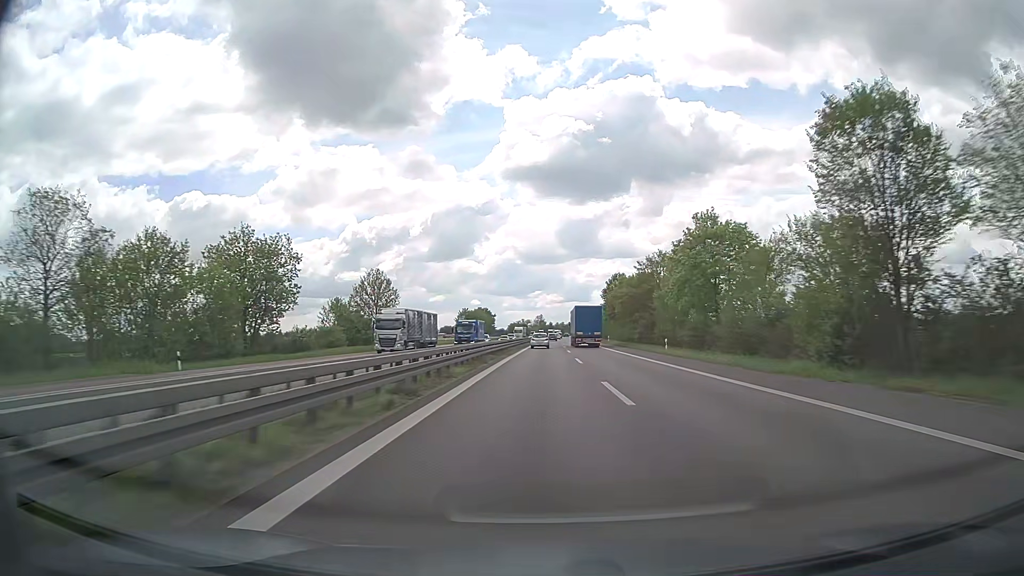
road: trunk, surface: asphalt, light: Day
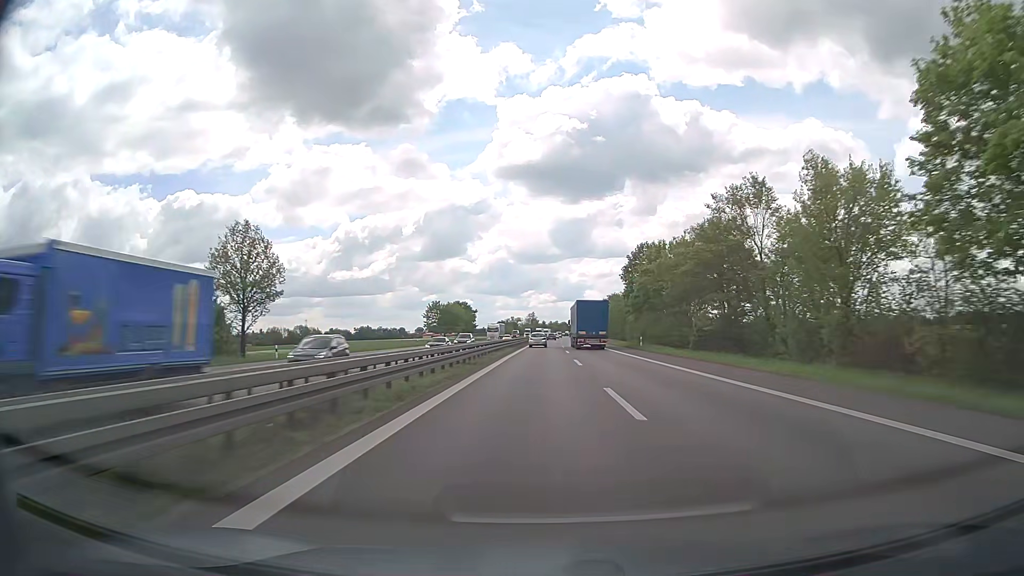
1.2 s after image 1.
(+0.2, +38.5) m; +1°
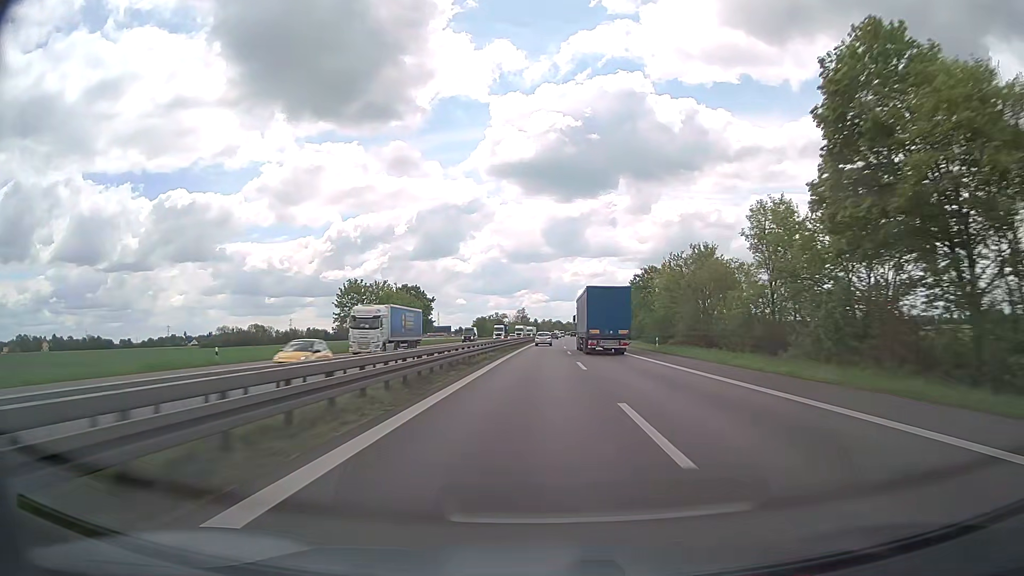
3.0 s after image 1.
(+0.4, +58.2) m; +1°
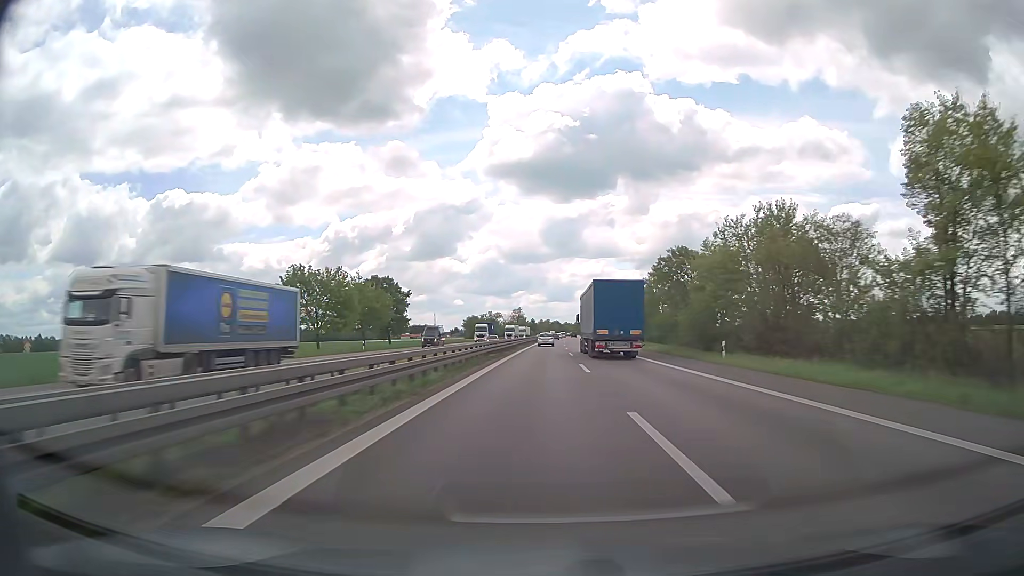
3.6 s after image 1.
(0.0, +19.5) m; 0°
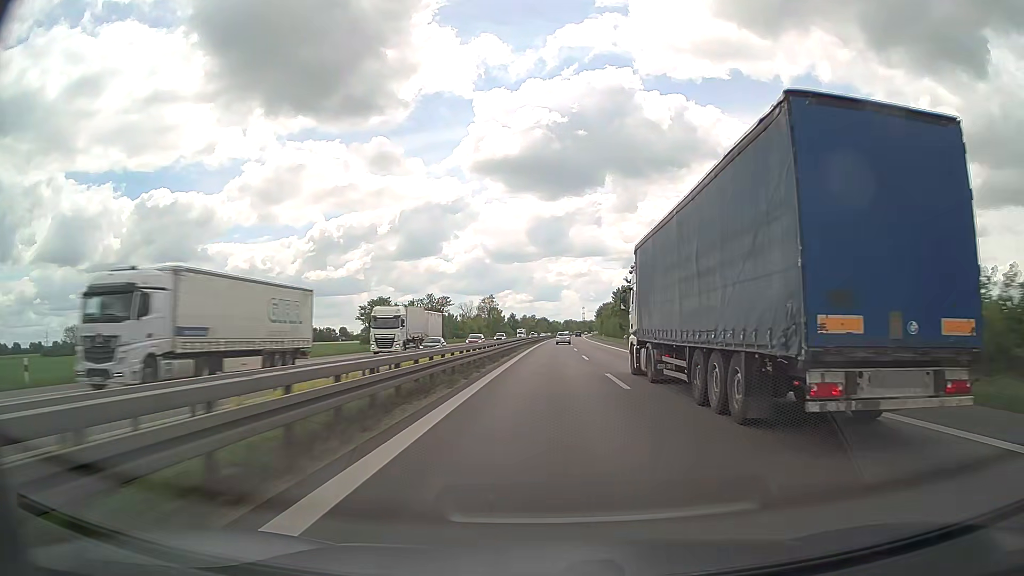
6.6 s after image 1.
(+0.7, +97.9) m; +1°
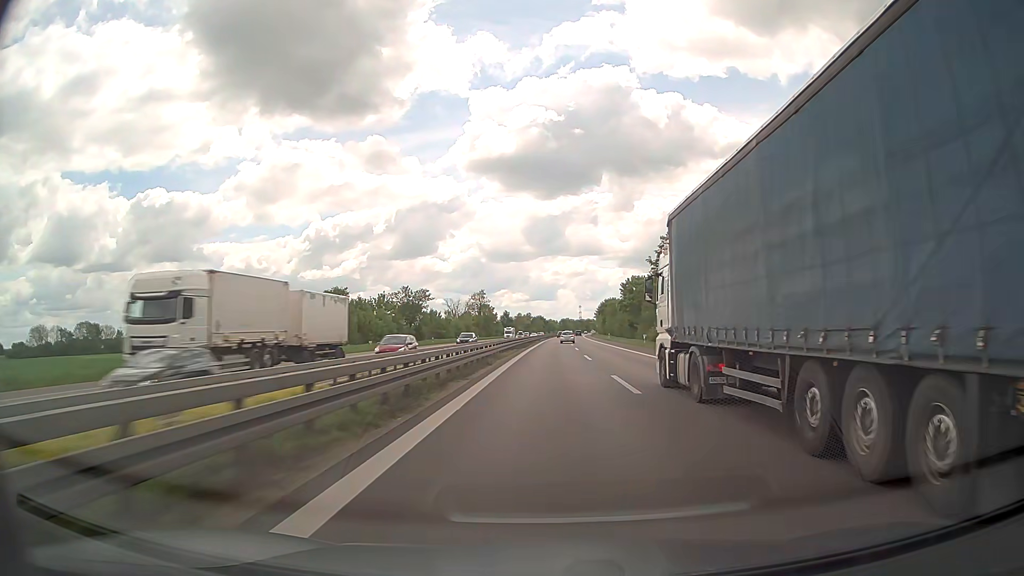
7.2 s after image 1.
(0.0, +19.5) m; 0°
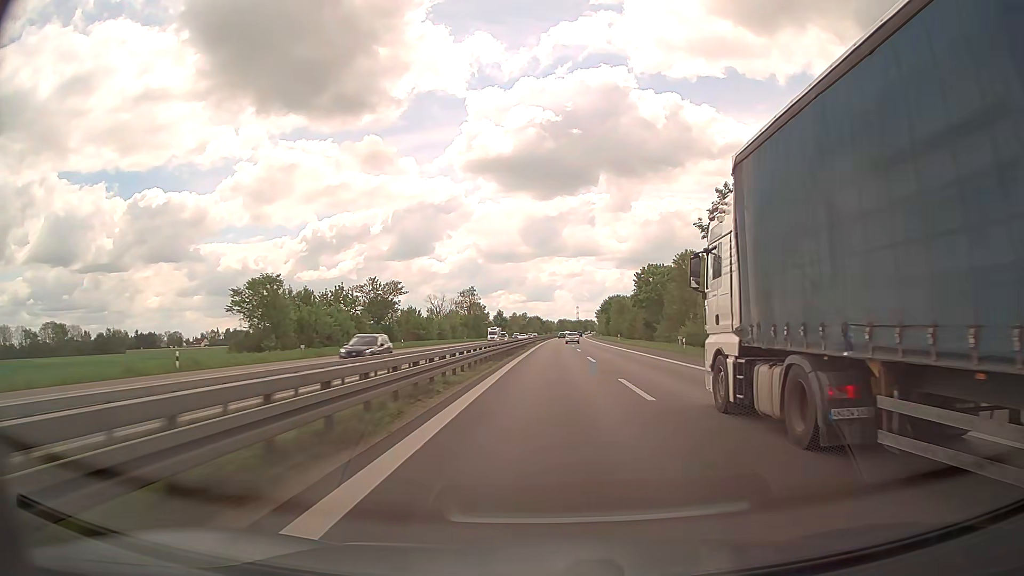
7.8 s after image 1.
(+0.1, +19.5) m; 0°
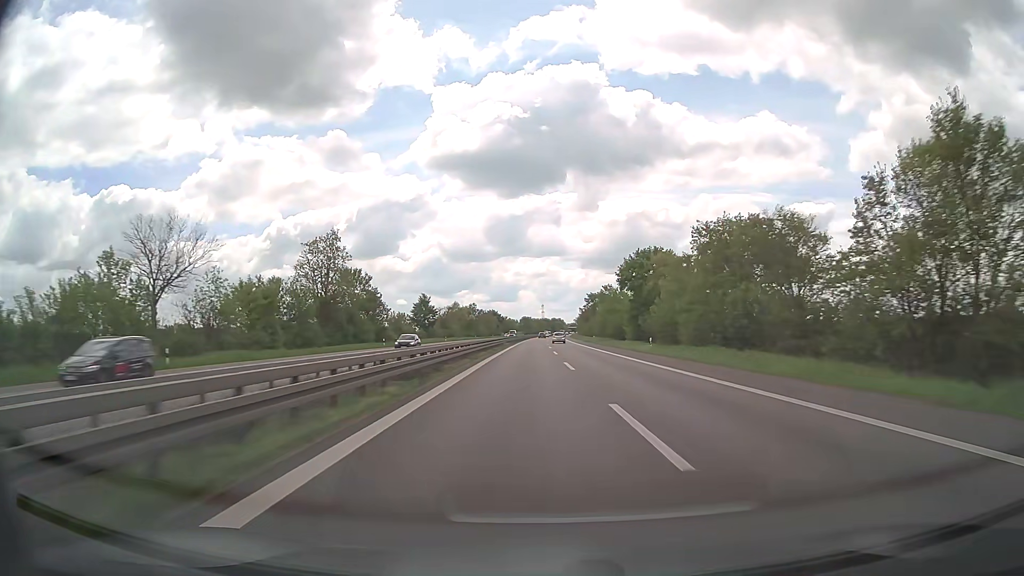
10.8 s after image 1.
(+2.1, +97.4) m; +3°
(0, +10) (0, +20) (0, +30) (+1, +40) (+1, +50) (+1, +60) (+1, +70) (+2, +80) (+2, +90) (+2, +100) m
